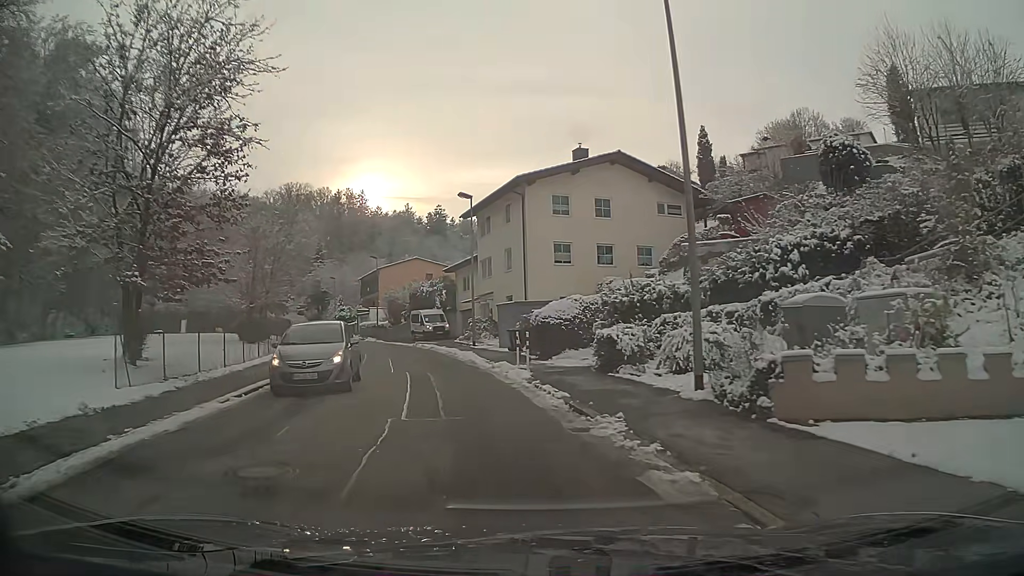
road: residential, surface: asphalt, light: Day
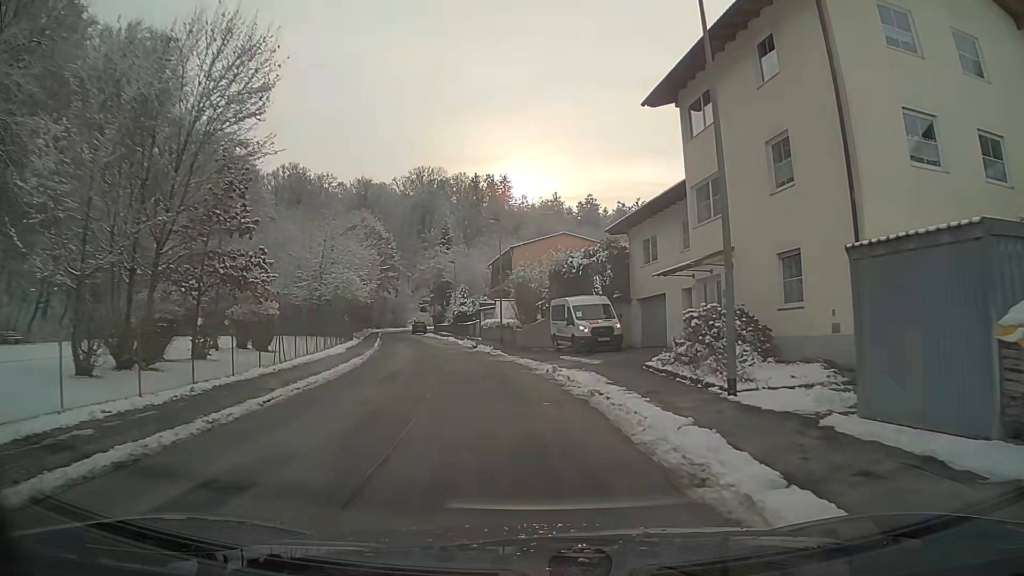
(-3.1, +24.5) m; -11°
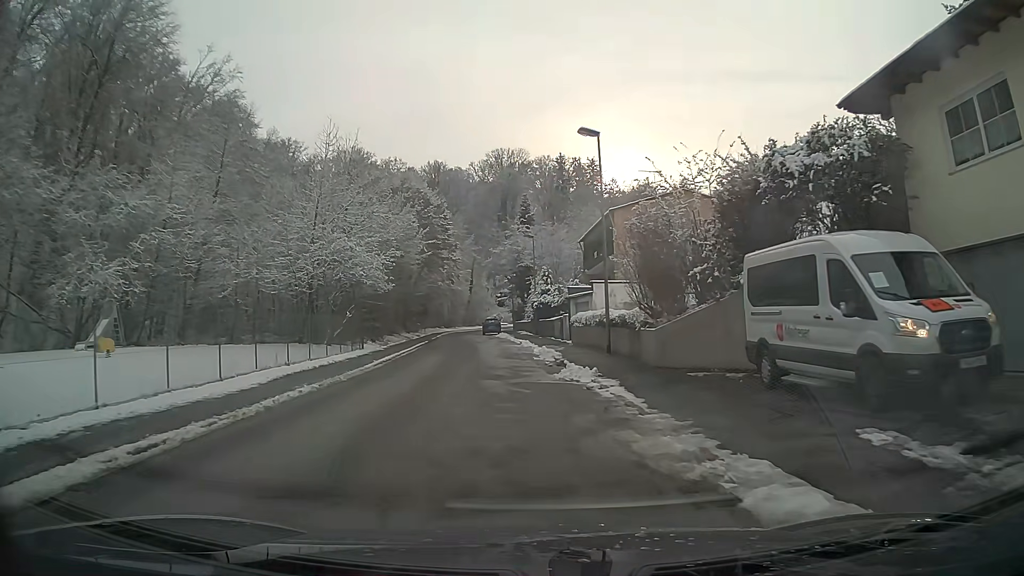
(-1.2, +19.8) m; -7°
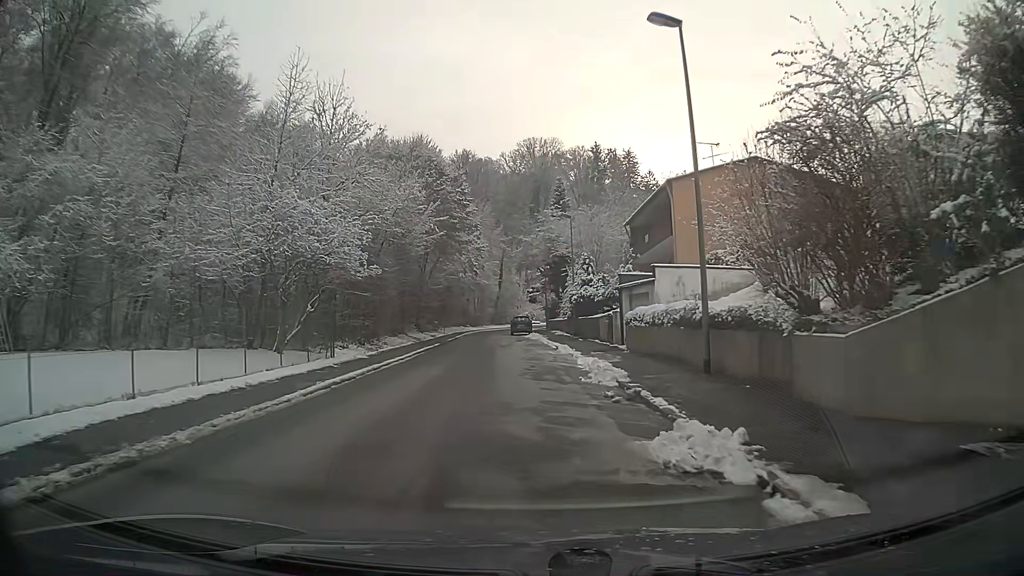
(-0.3, +9.7) m; -3°
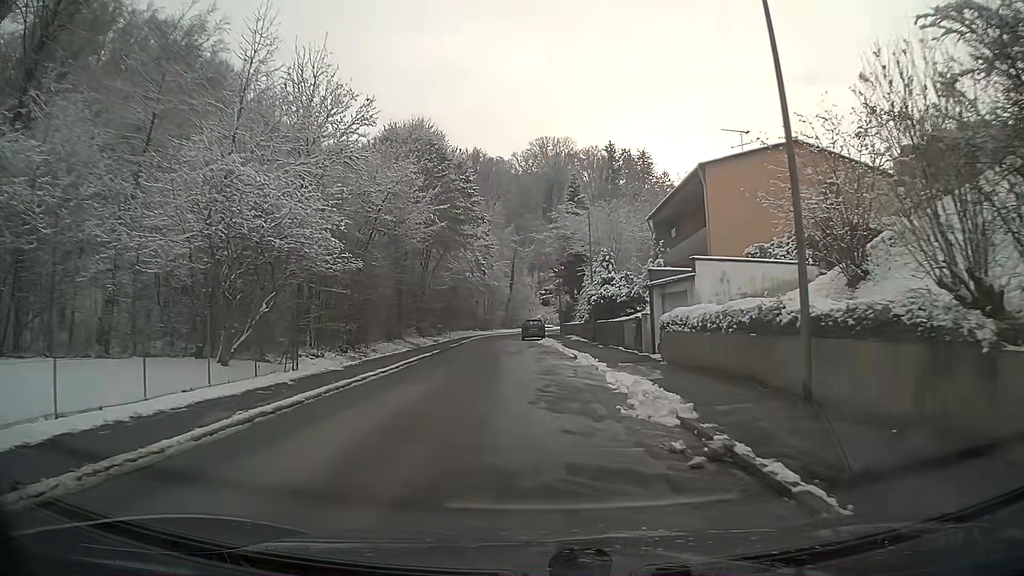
(0.0, +4.8) m; -1°
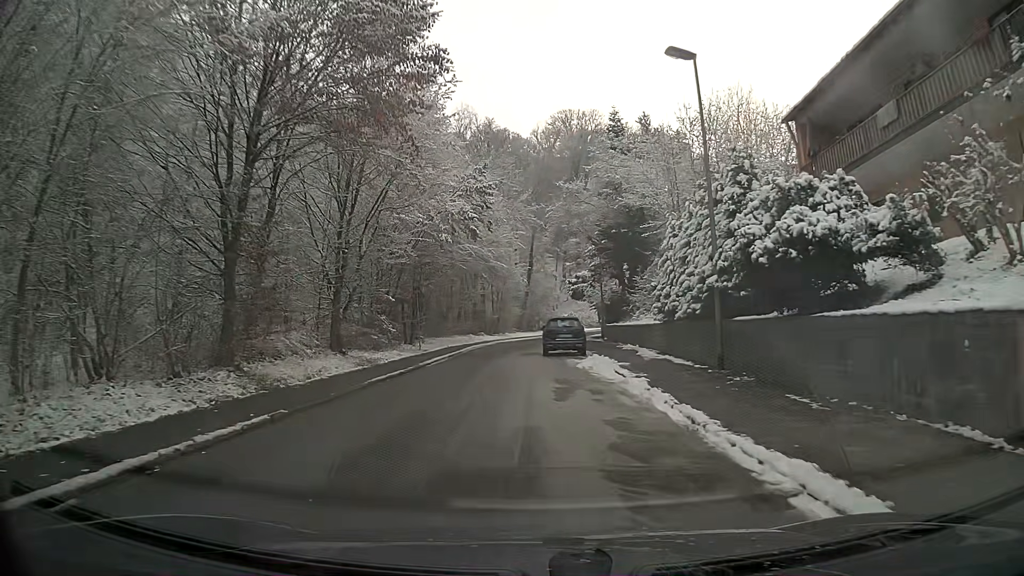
(-0.3, +23.9) m; -3°
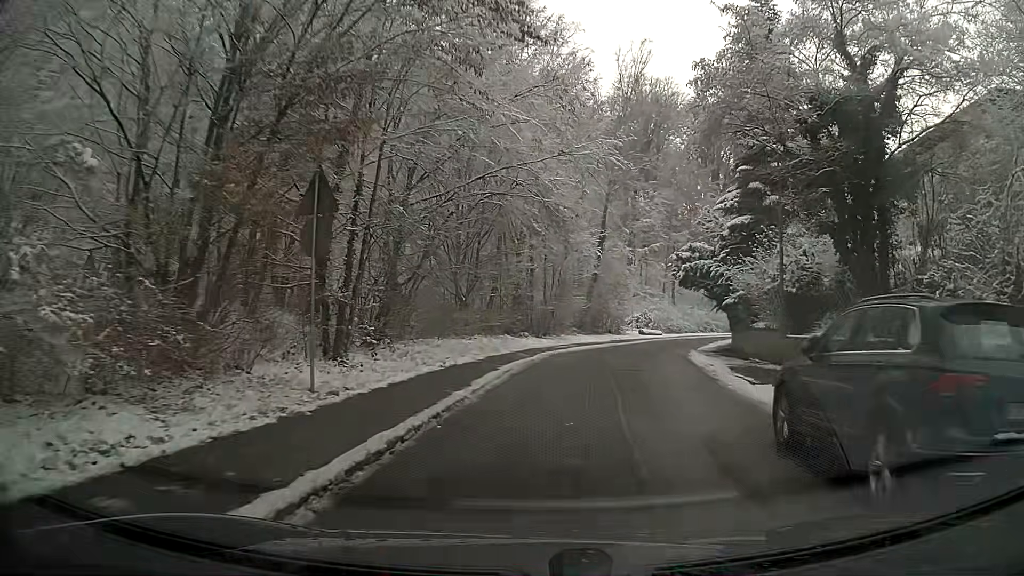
(-1.3, +24.1) m; 0°
